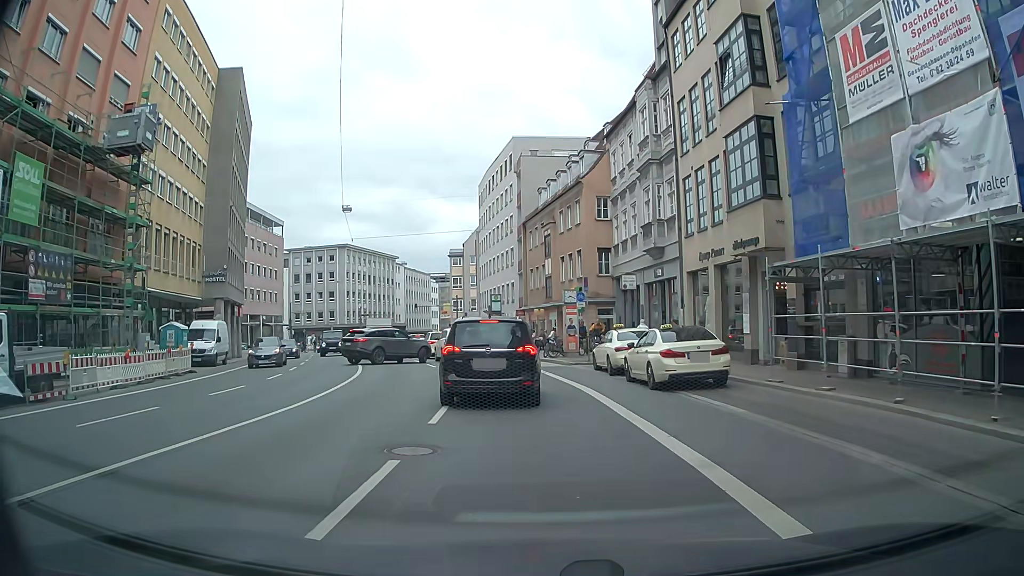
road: tertiary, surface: asphalt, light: Day
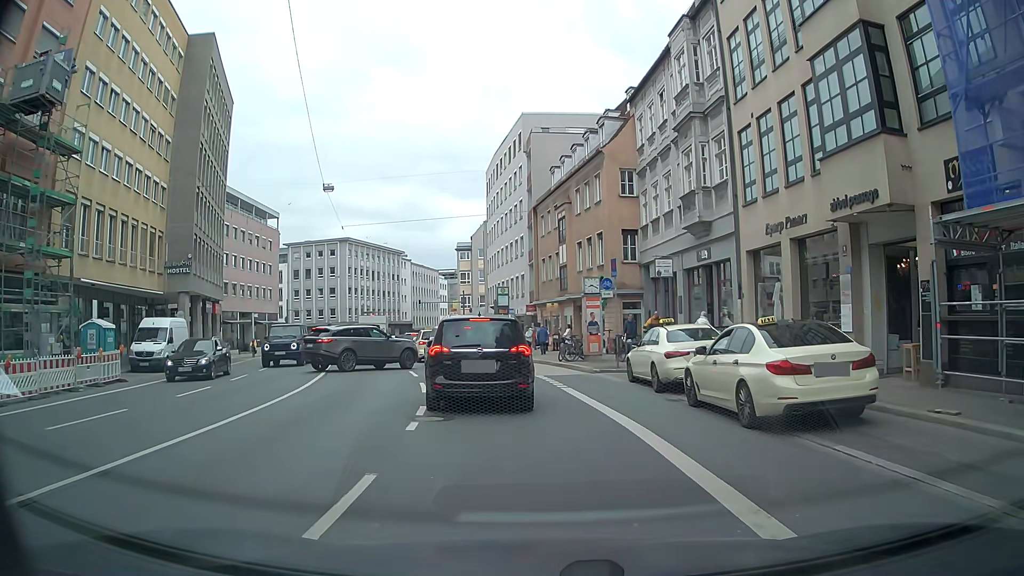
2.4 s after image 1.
(-0.2, +6.6) m; -3°
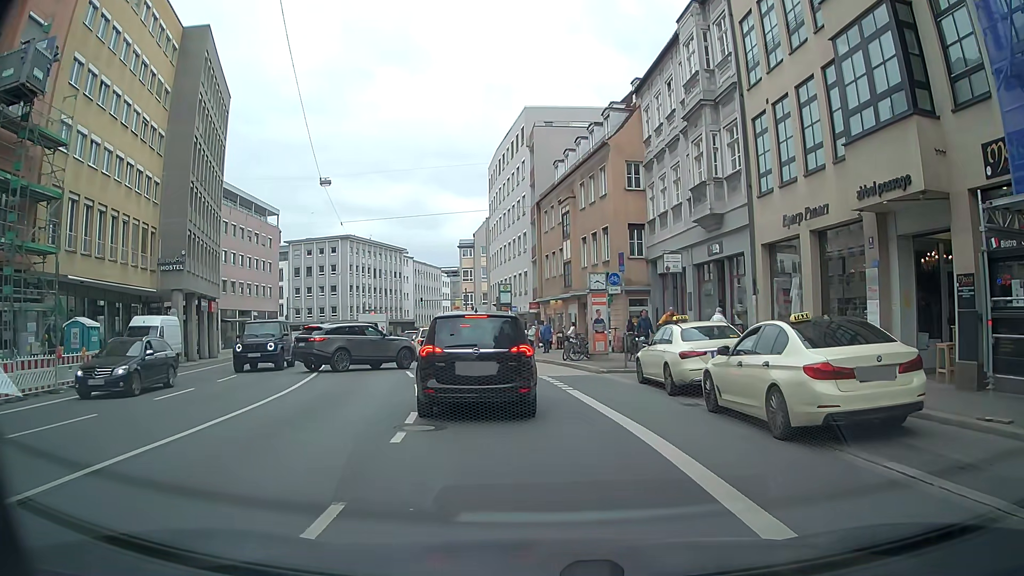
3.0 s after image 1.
(0.0, +1.1) m; 0°
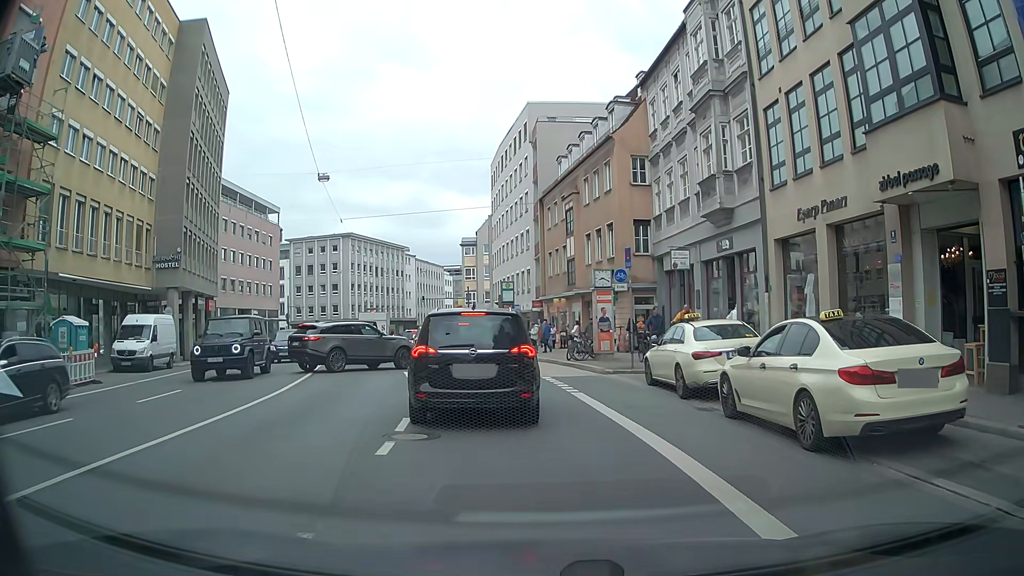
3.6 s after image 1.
(0.0, +0.8) m; +2°
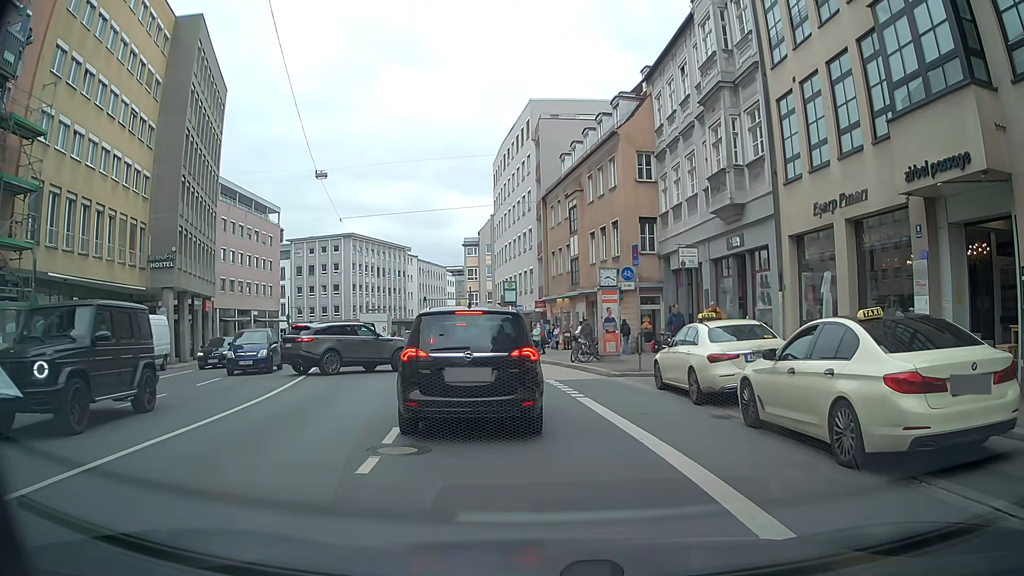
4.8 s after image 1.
(0.0, +0.9) m; 0°
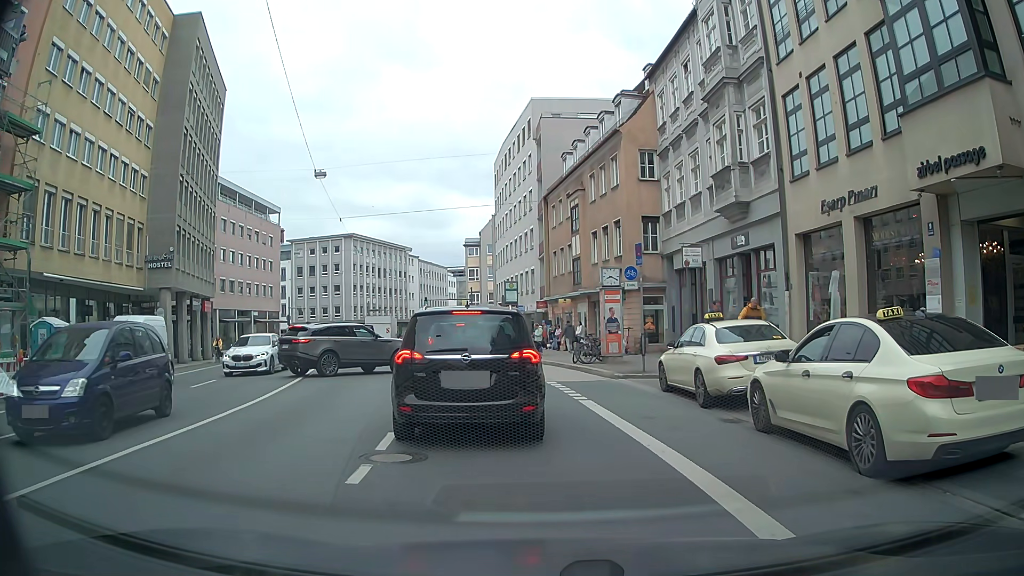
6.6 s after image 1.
(0.0, +0.4) m; 0°
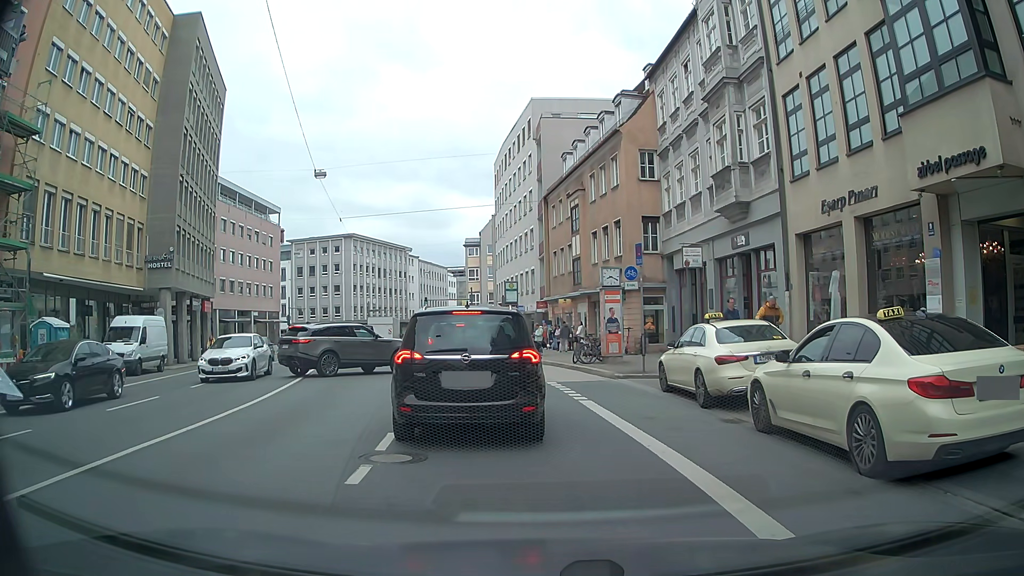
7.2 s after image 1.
(0.0, 0.0) m; 0°
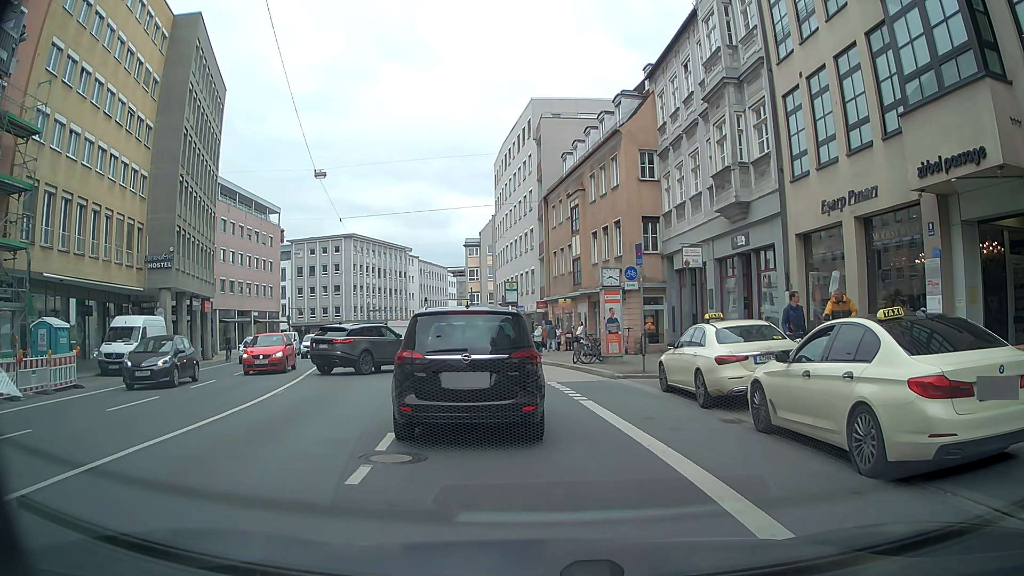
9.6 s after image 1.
(0.0, 0.0) m; 0°
